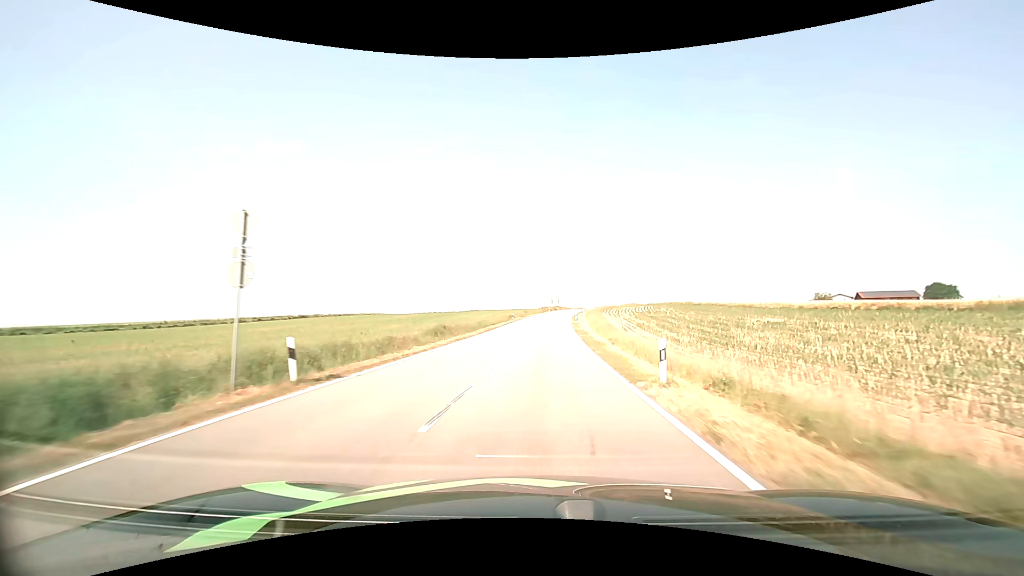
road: tertiary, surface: asphalt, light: Day
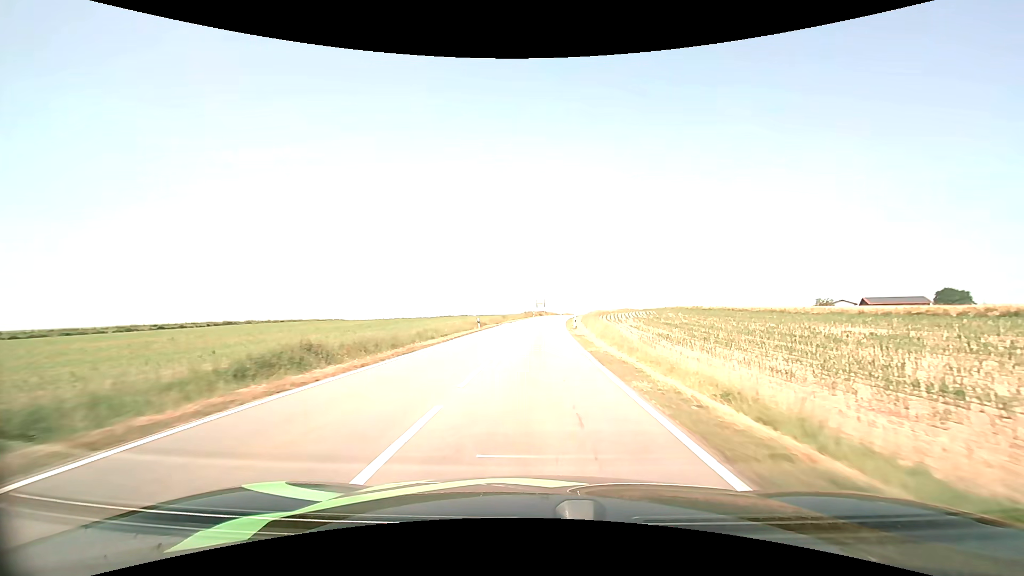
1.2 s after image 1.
(+0.4, +21.6) m; +2°
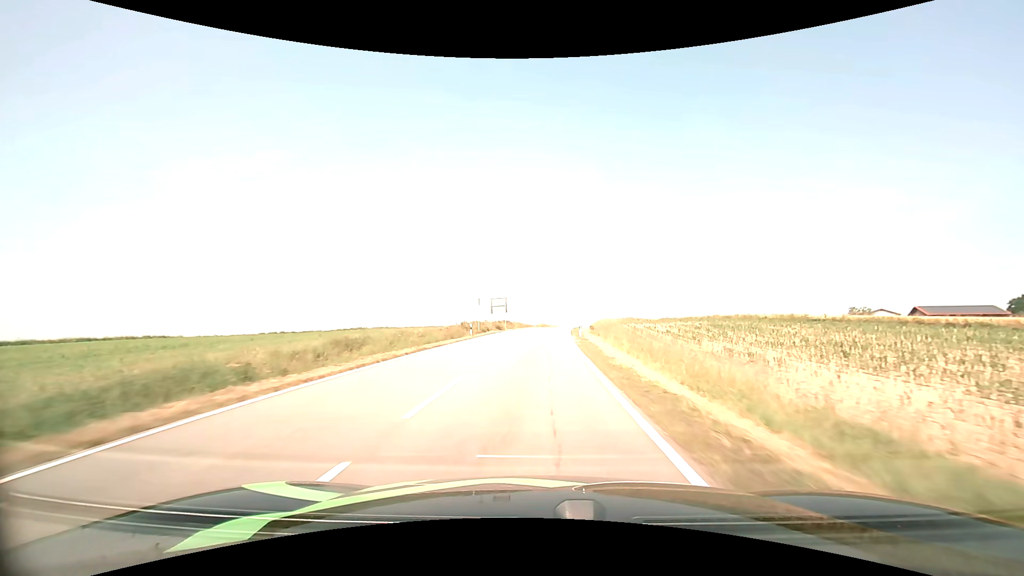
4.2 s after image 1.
(+1.7, +58.2) m; +4°
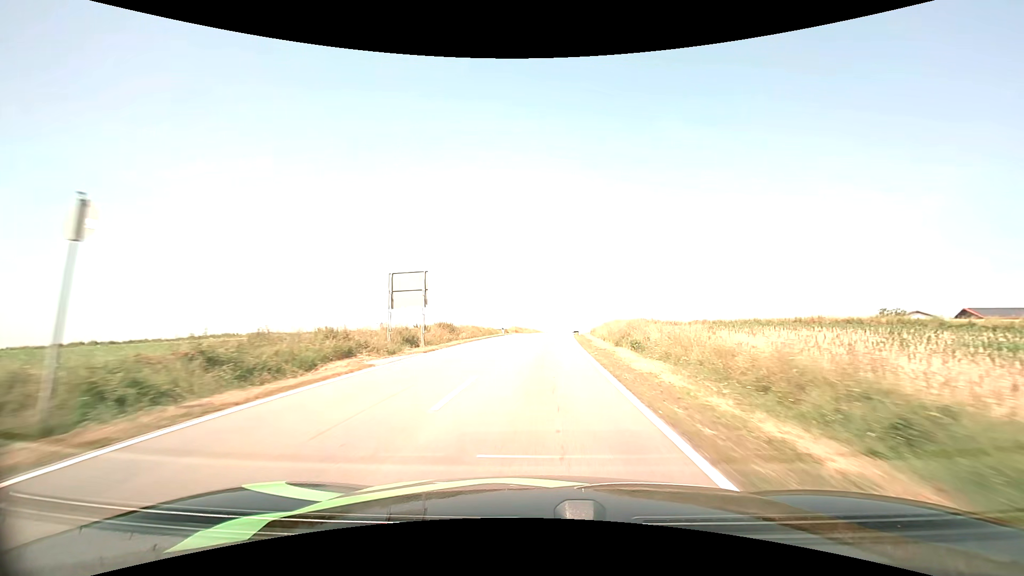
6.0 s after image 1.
(+0.7, +36.6) m; +3°
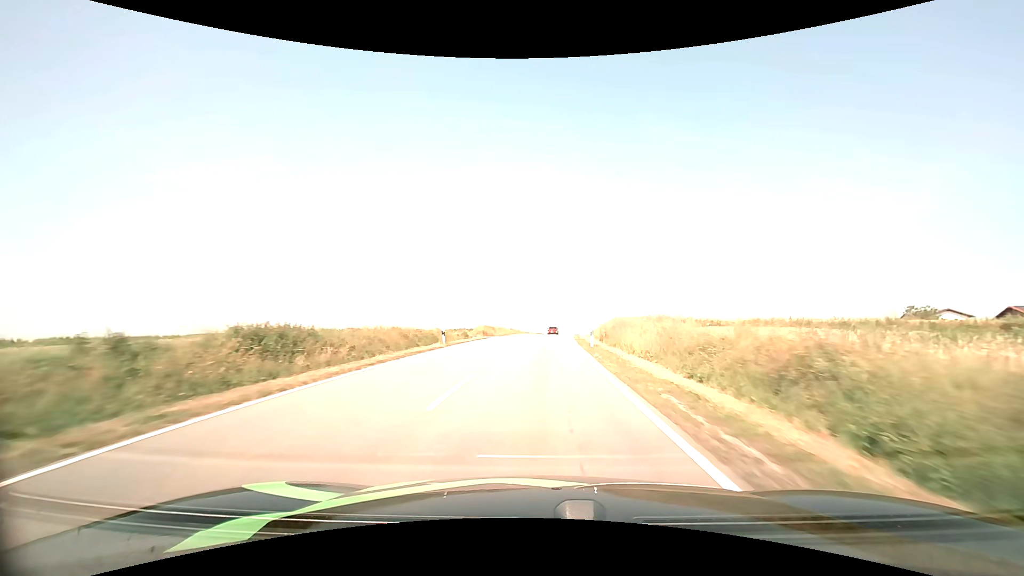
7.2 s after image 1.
(+0.4, +24.7) m; +2°
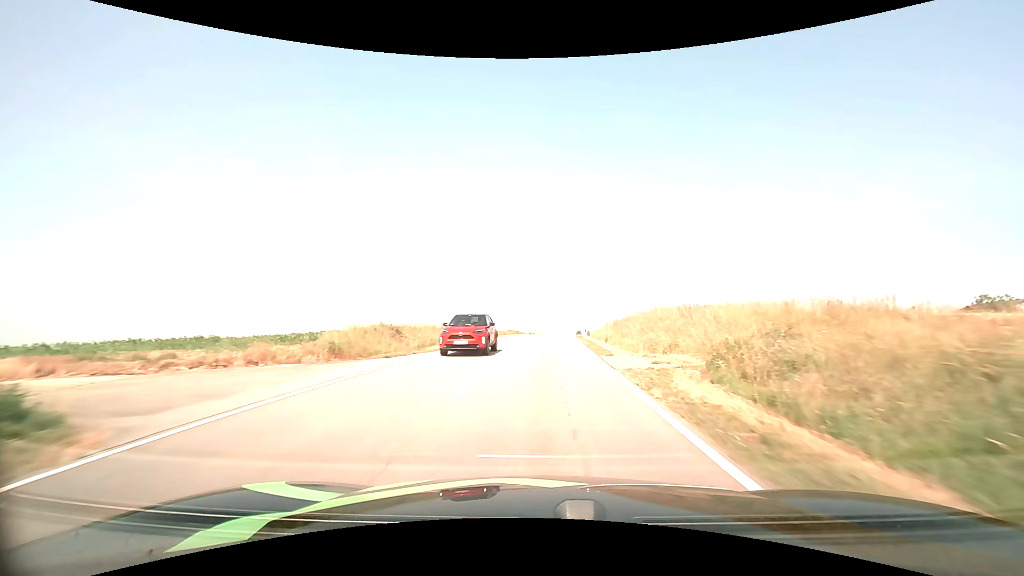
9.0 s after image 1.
(+0.8, +36.0) m; +2°
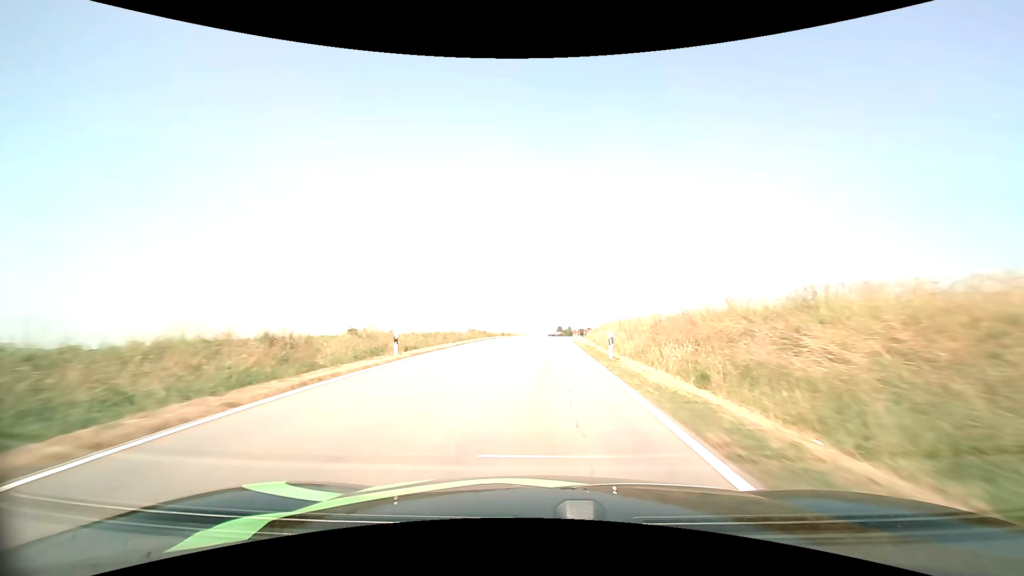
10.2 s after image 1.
(+0.5, +23.8) m; +2°
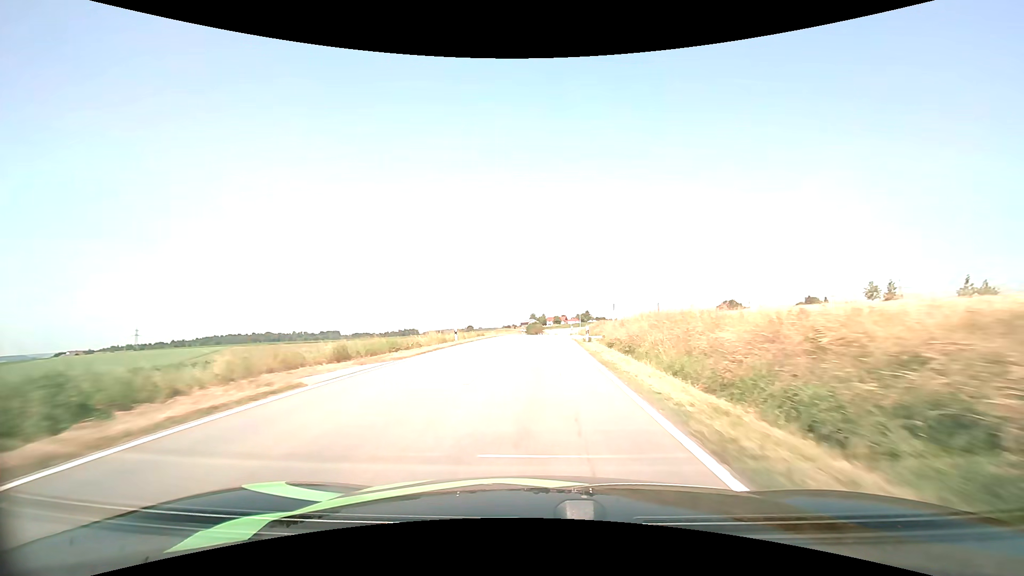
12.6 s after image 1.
(+1.3, +47.9) m; +3°
(0, +10) (0, +20) (0, +30) (+1, +40) (+1, +50) (+2, +60) (+2, +70) (+3, +80) (+3, +90) (+4, +100) m
